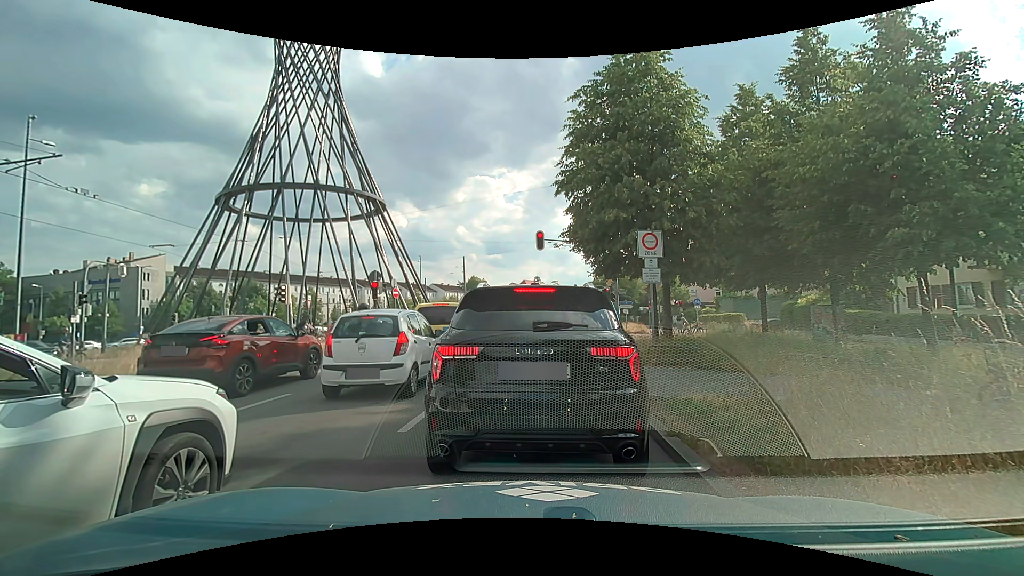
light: Day
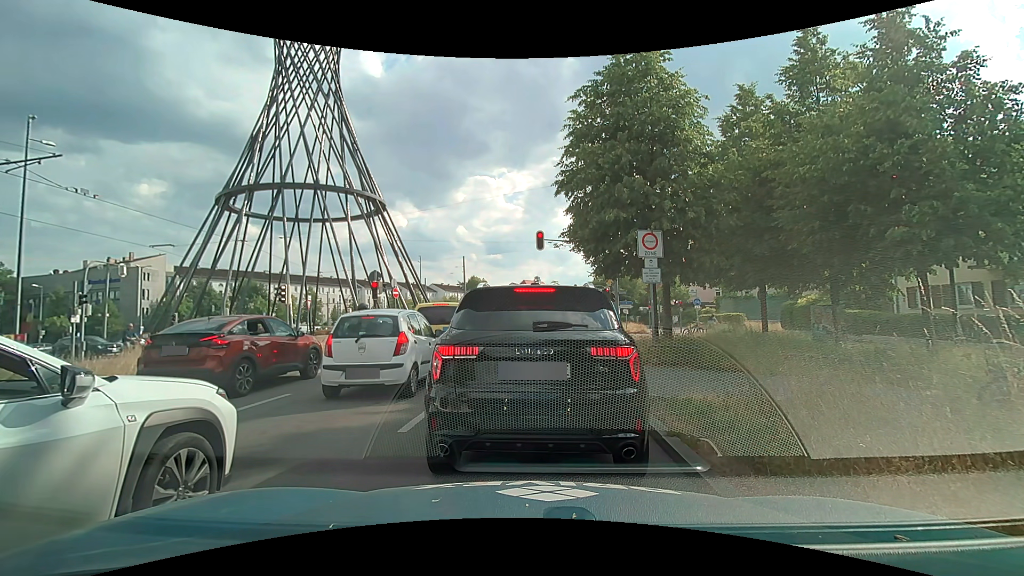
(0.0, 0.0) m; 0°
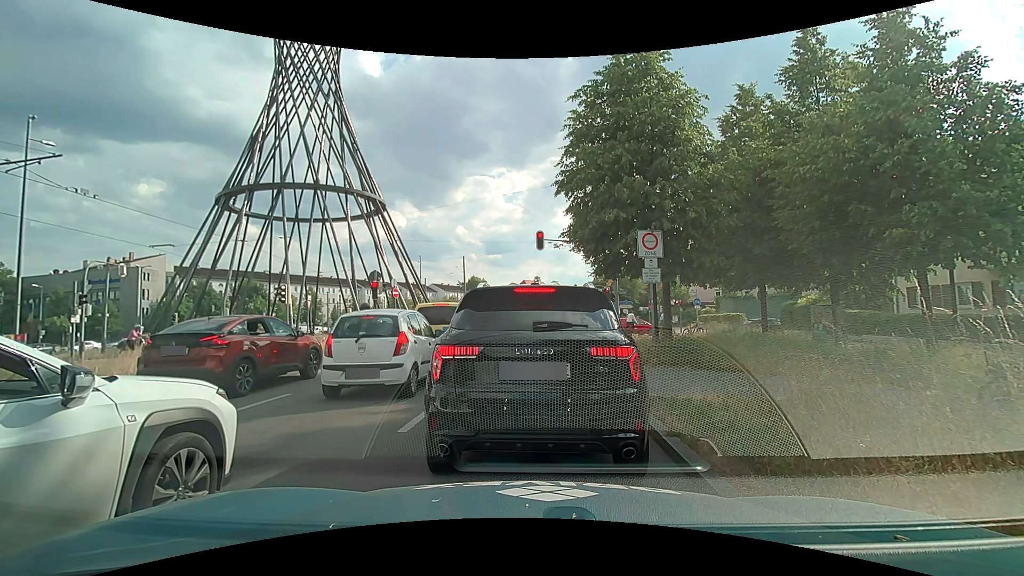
(0.0, 0.0) m; 0°
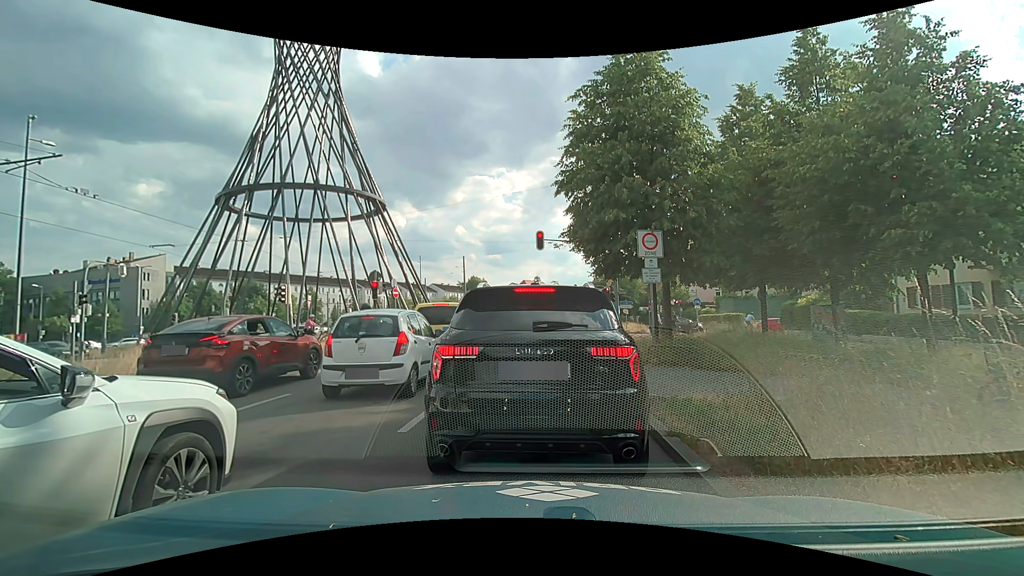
(0.0, 0.0) m; 0°
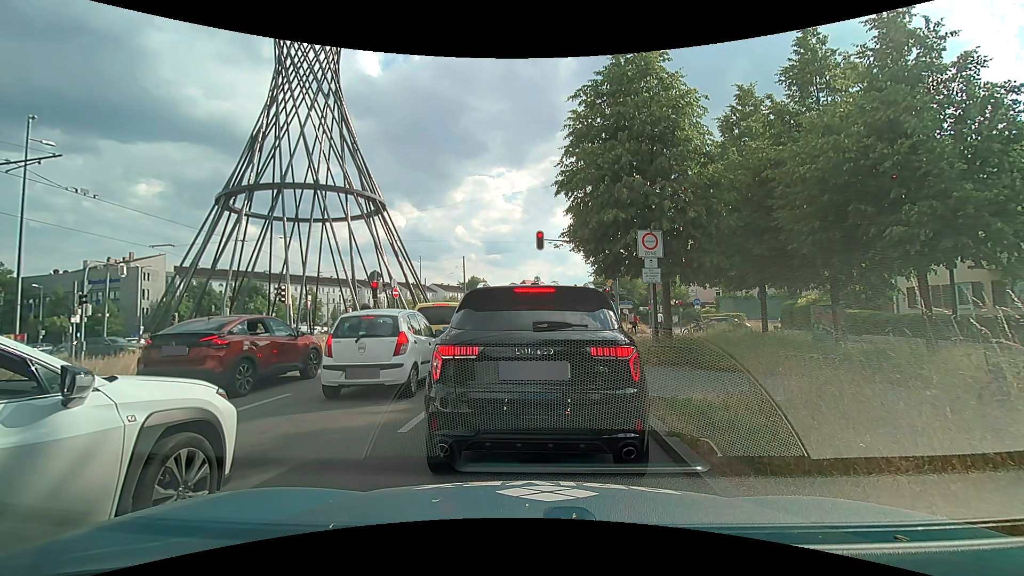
(0.0, 0.0) m; 0°
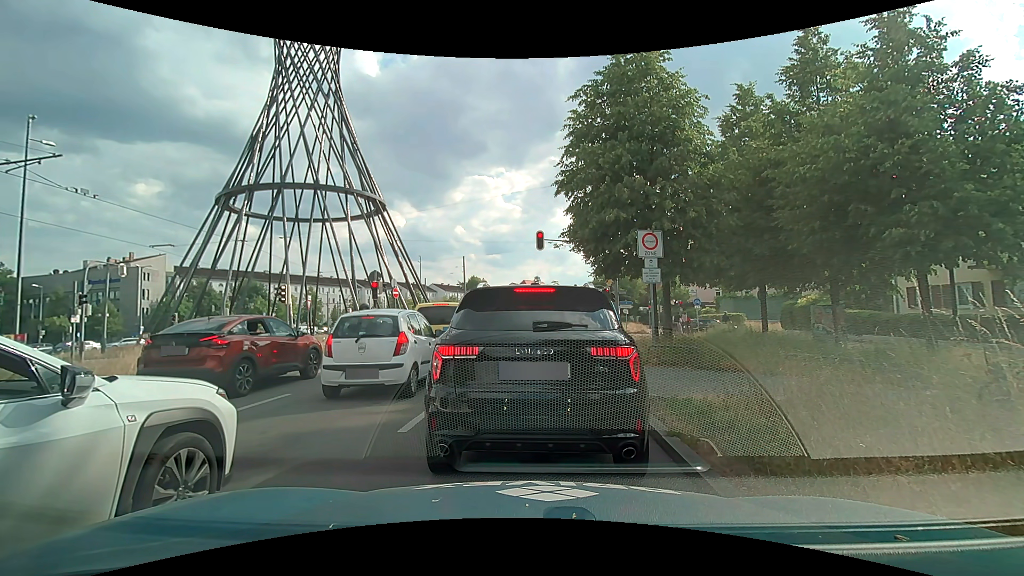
(0.0, 0.0) m; 0°
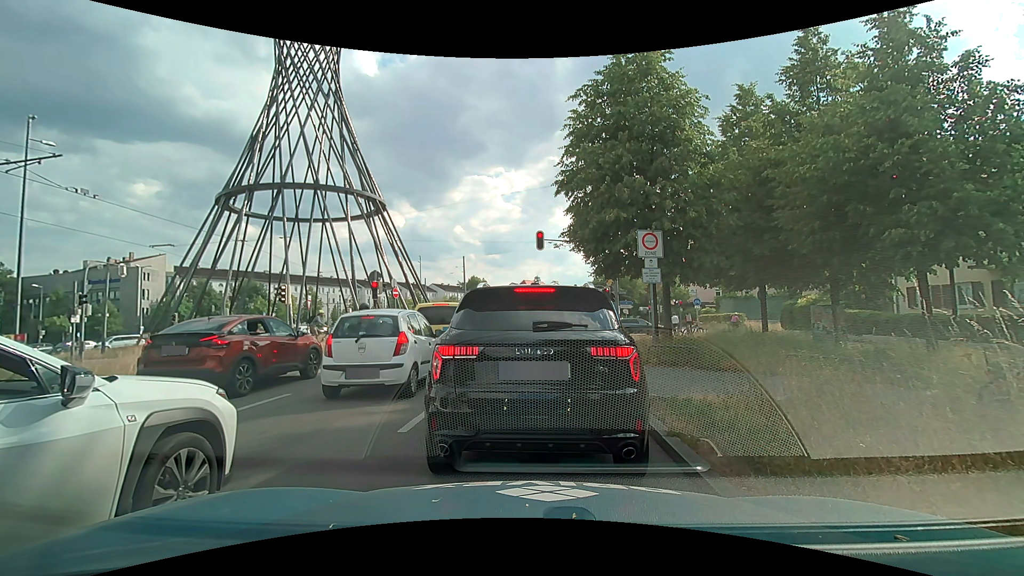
(0.0, 0.0) m; 0°
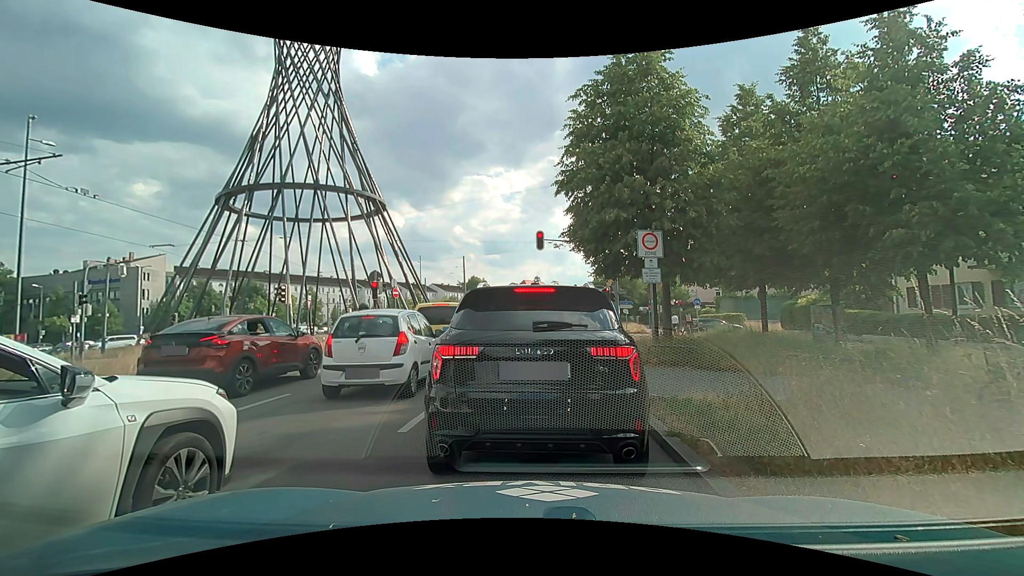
(0.0, 0.0) m; 0°
